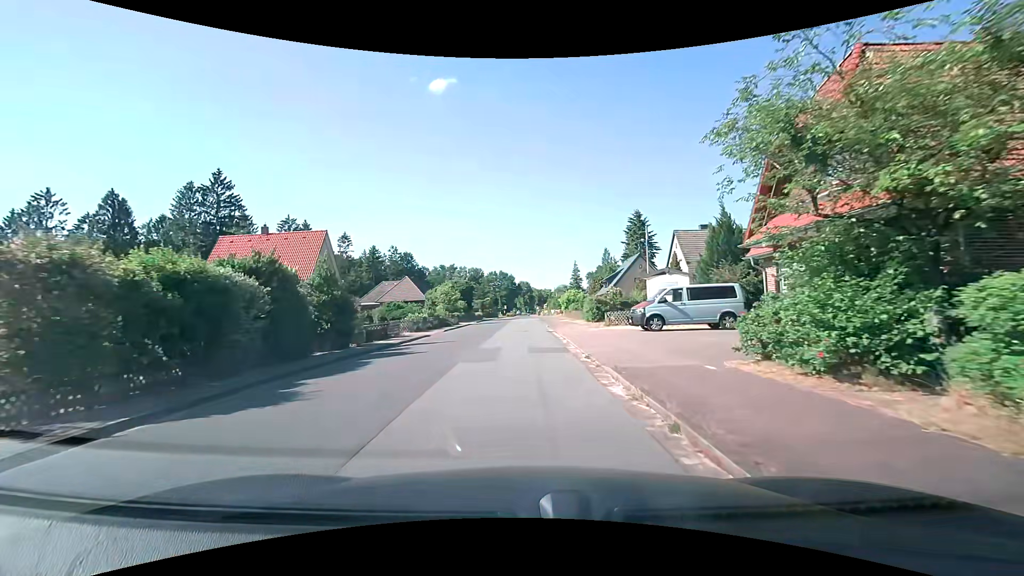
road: unclassified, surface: asphalt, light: Day
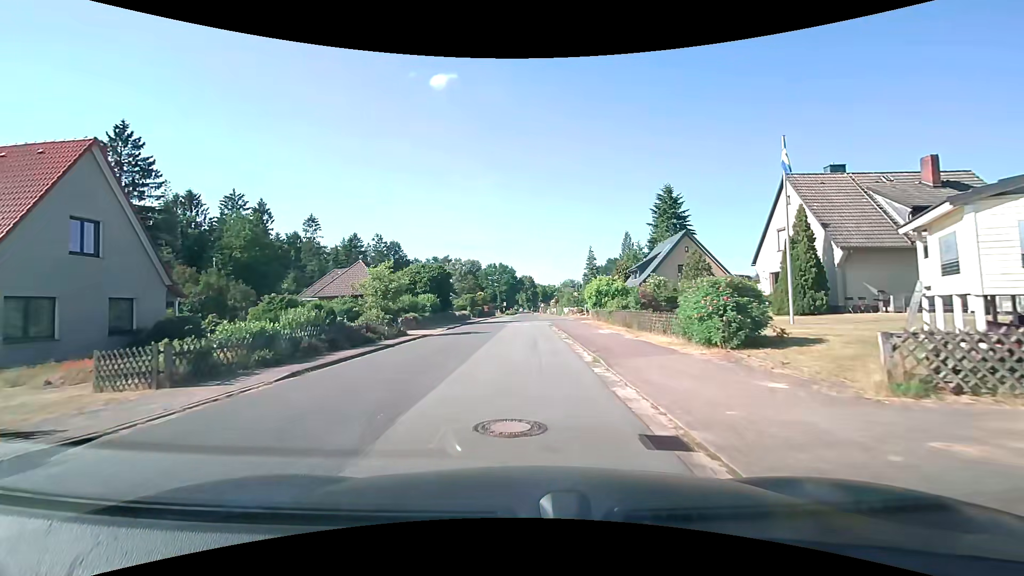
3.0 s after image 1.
(-0.1, +22.5) m; 0°
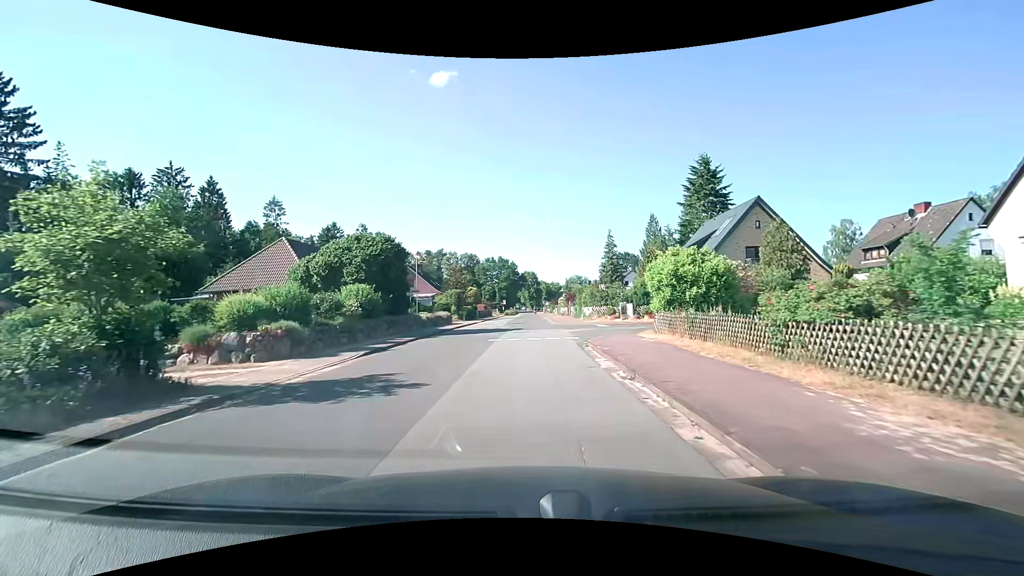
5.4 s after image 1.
(-0.2, +17.7) m; 0°
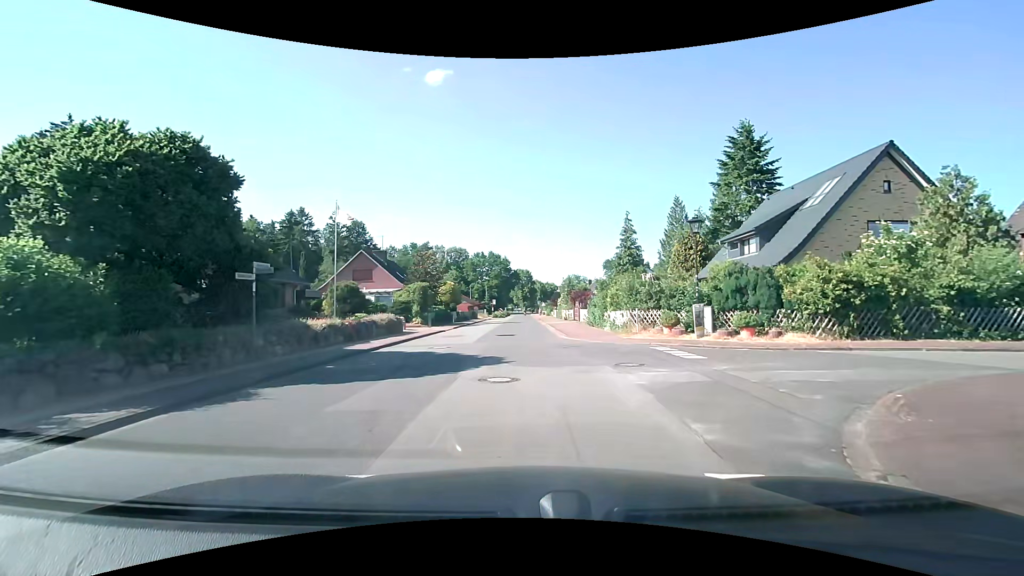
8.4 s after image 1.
(0.0, +15.6) m; +1°
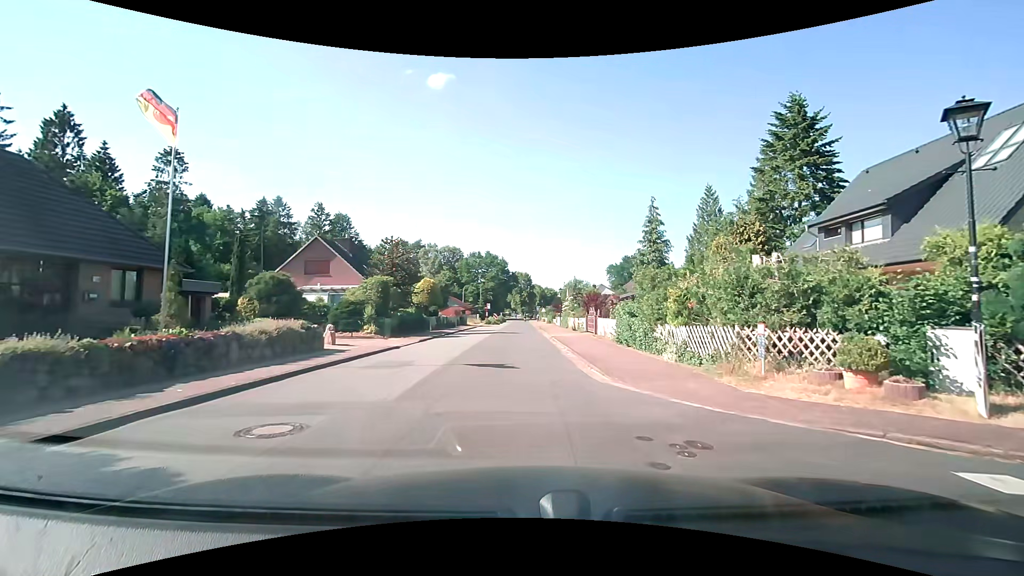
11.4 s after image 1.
(-0.1, +11.3) m; 0°
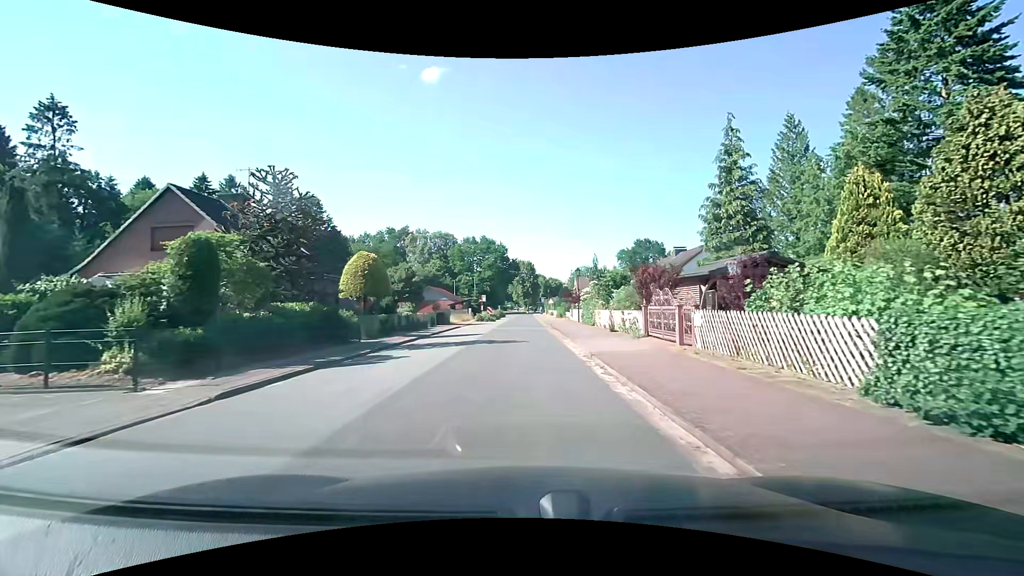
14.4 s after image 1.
(0.0, +17.4) m; 0°
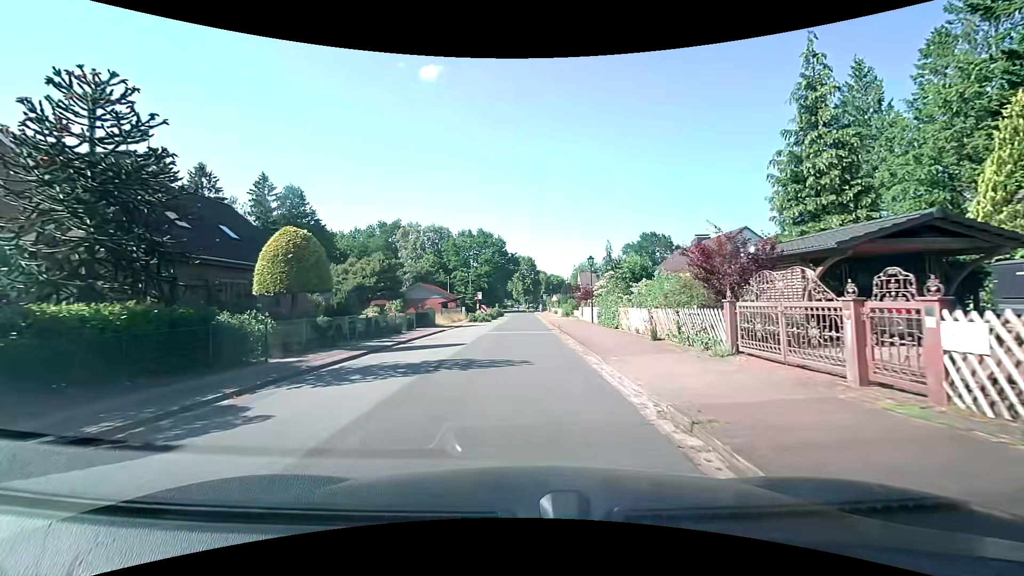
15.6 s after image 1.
(0.0, +8.1) m; 0°
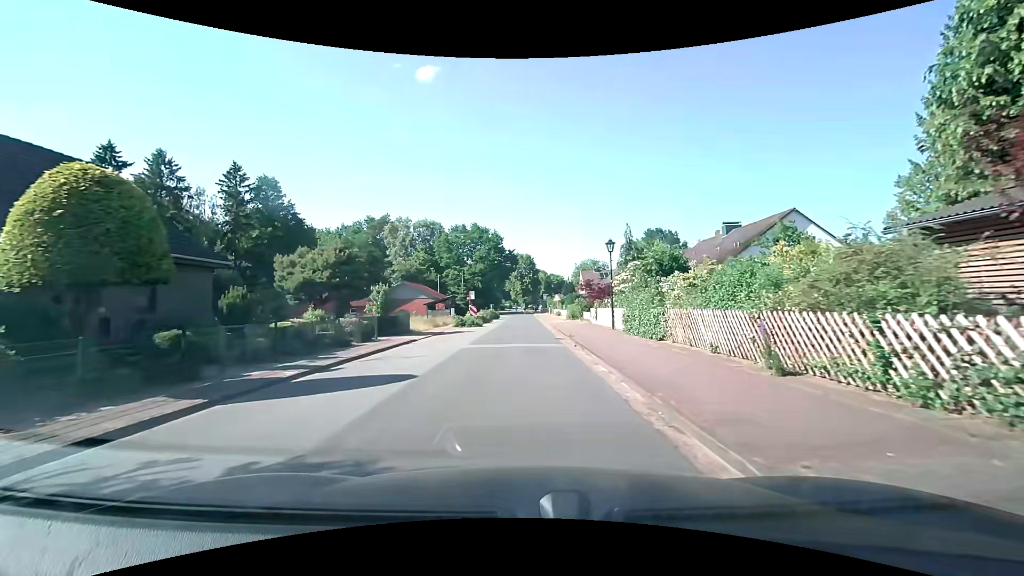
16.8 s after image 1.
(0.0, +8.4) m; 0°
(0, +10) (0, +20) (0, +30) (0, +40) (0, +50) (0, +60) (0, +70) (0, +80) (+1, +90) (+1, +100) m
